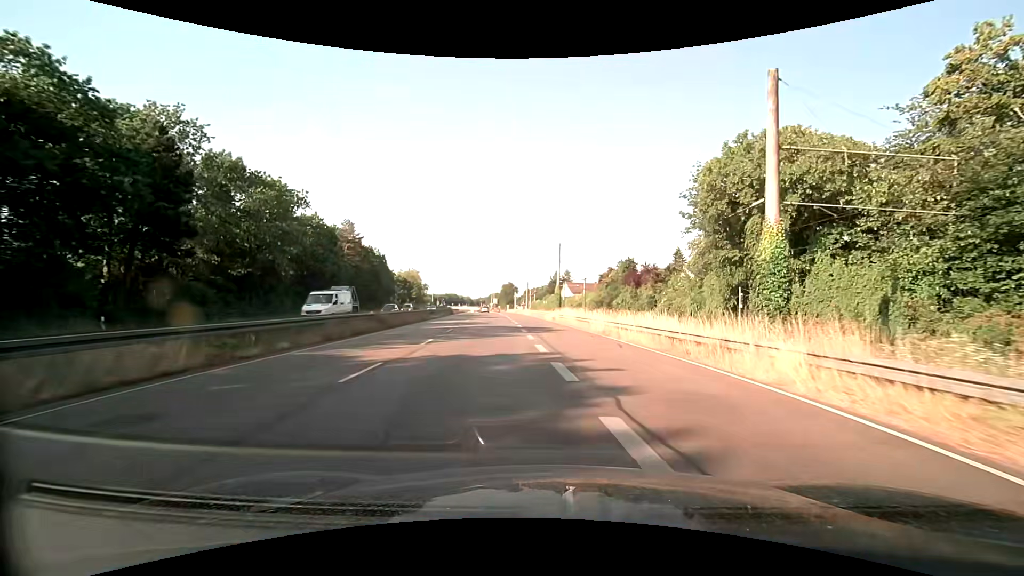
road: trunk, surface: asphalt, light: Day
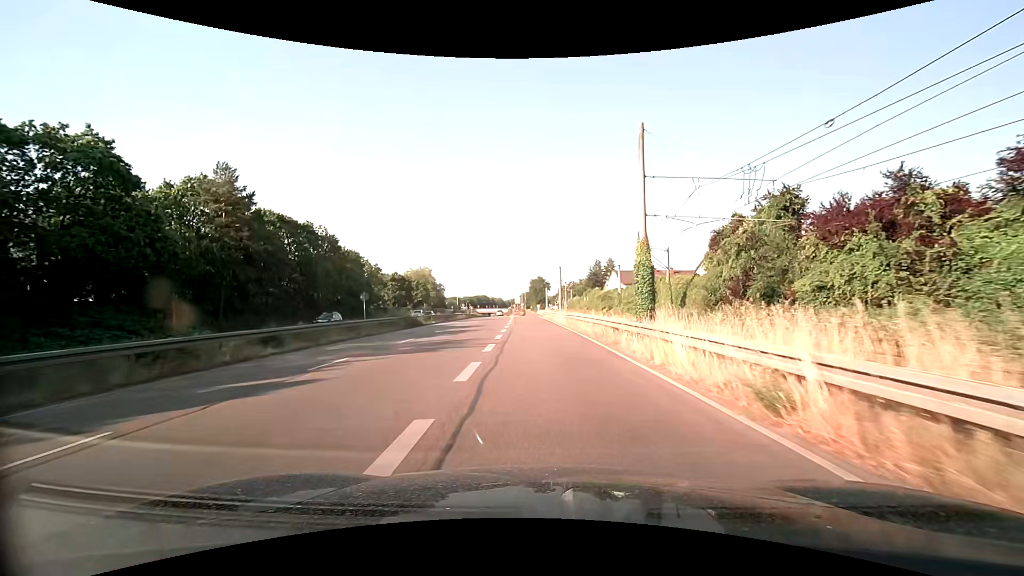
(-0.7, +41.8) m; -3°
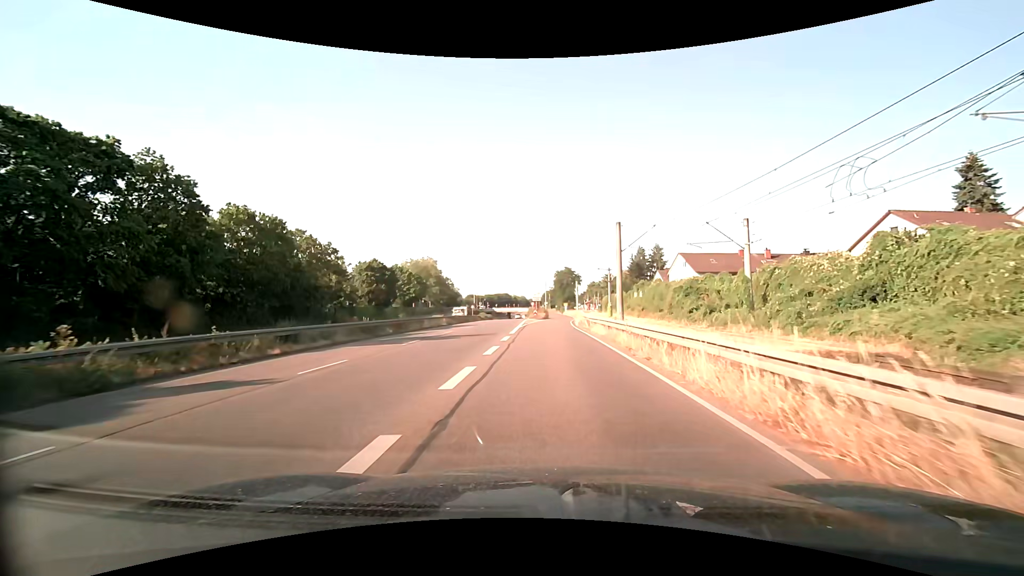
(-1.1, +36.6) m; -3°
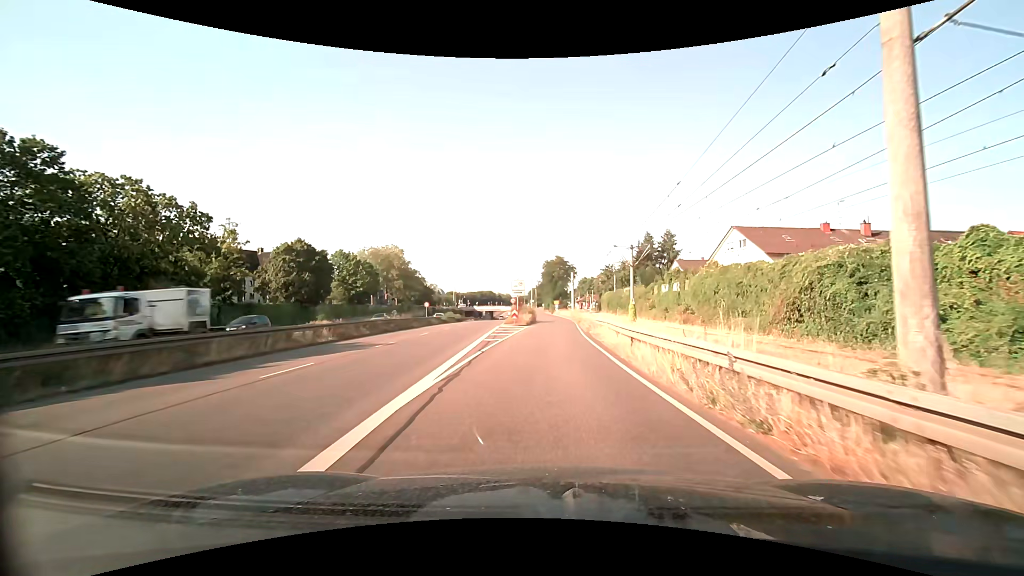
(-0.1, +27.2) m; +2°
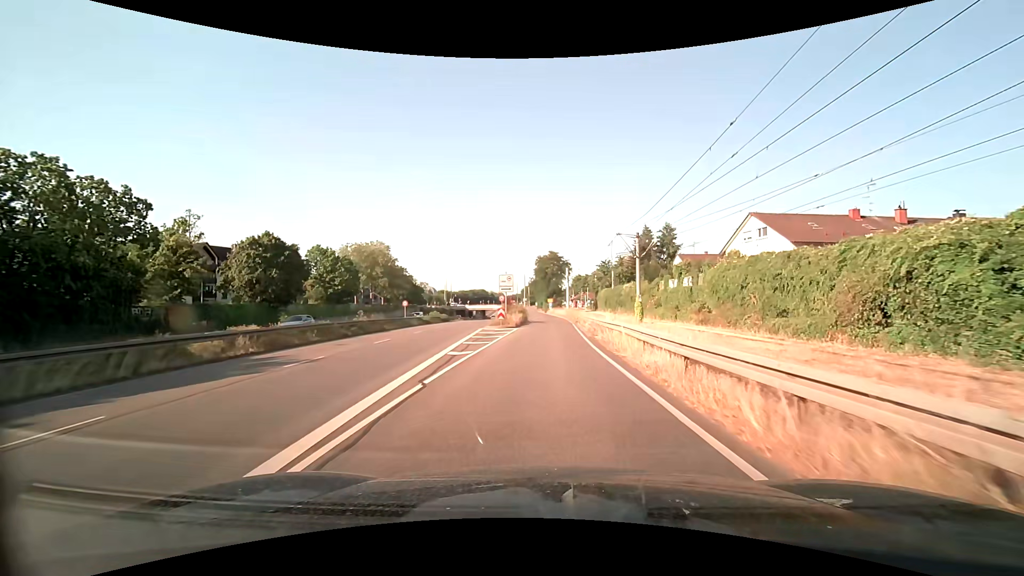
(0.0, +6.7) m; +1°
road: trunk_link
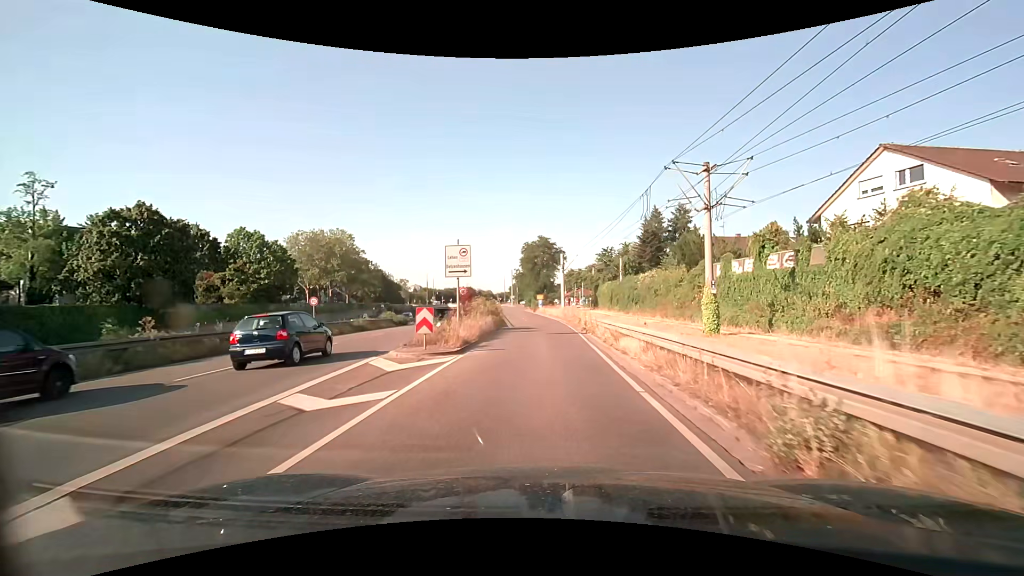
(+0.2, +19.8) m; +1°
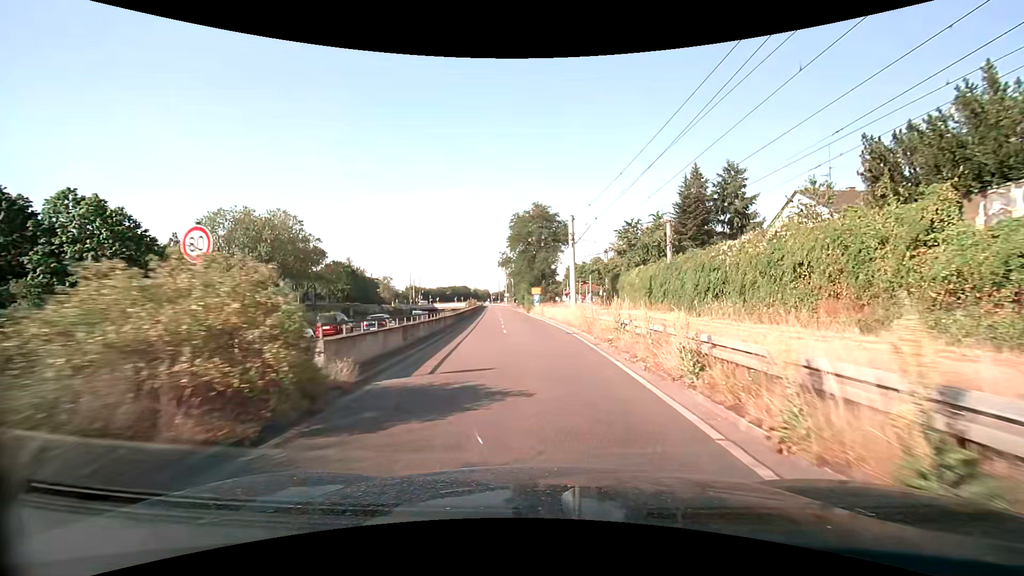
(+0.2, +26.0) m; 0°
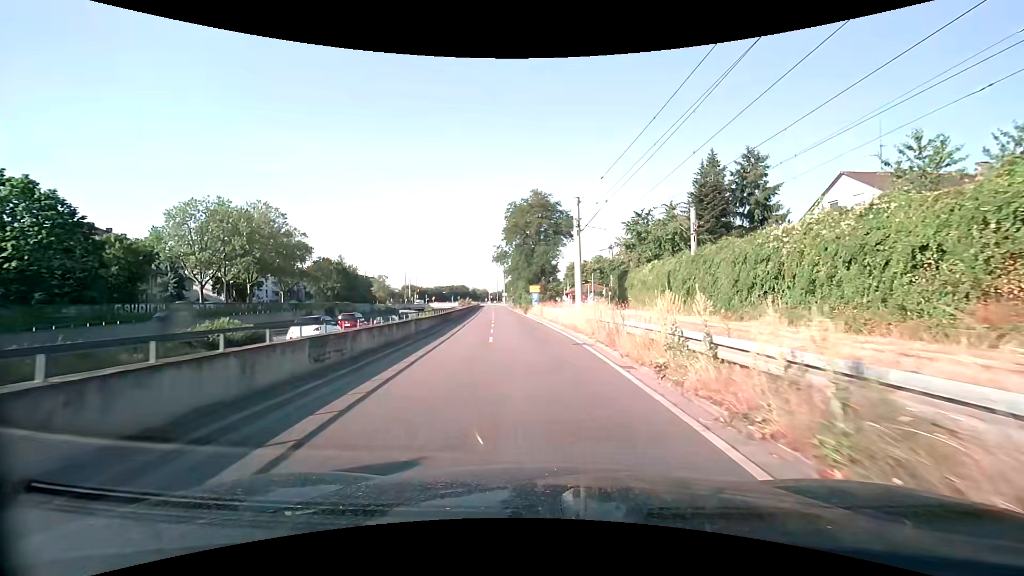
(0.0, +6.4) m; 0°
(0, +10) (0, +20) (-1, +30) (-2, +40) (-3, +50) (-4, +60) (-5, +70) (-6, +80) (-7, +90) (-8, +100) m
